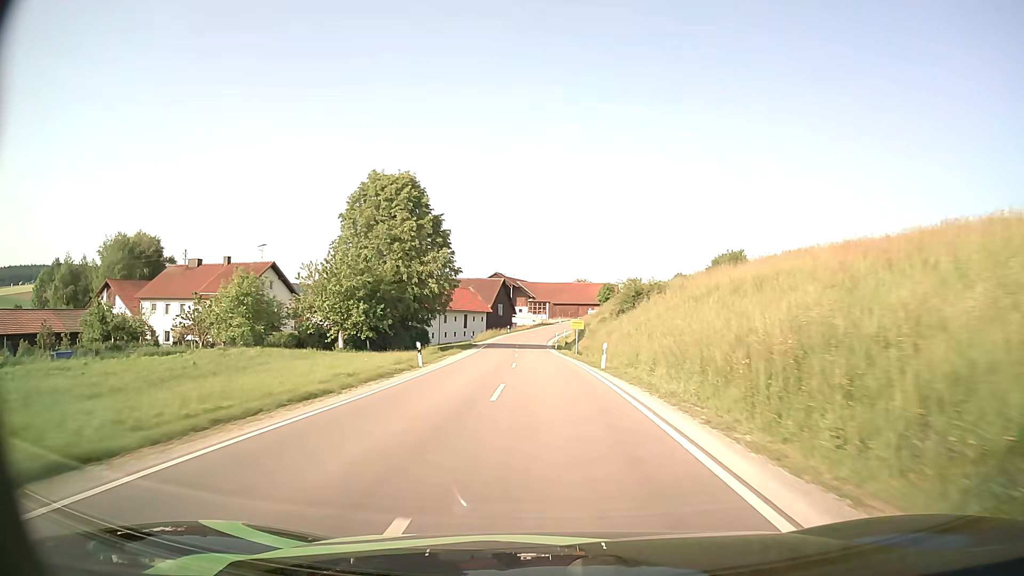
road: secondary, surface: asphalt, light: Day
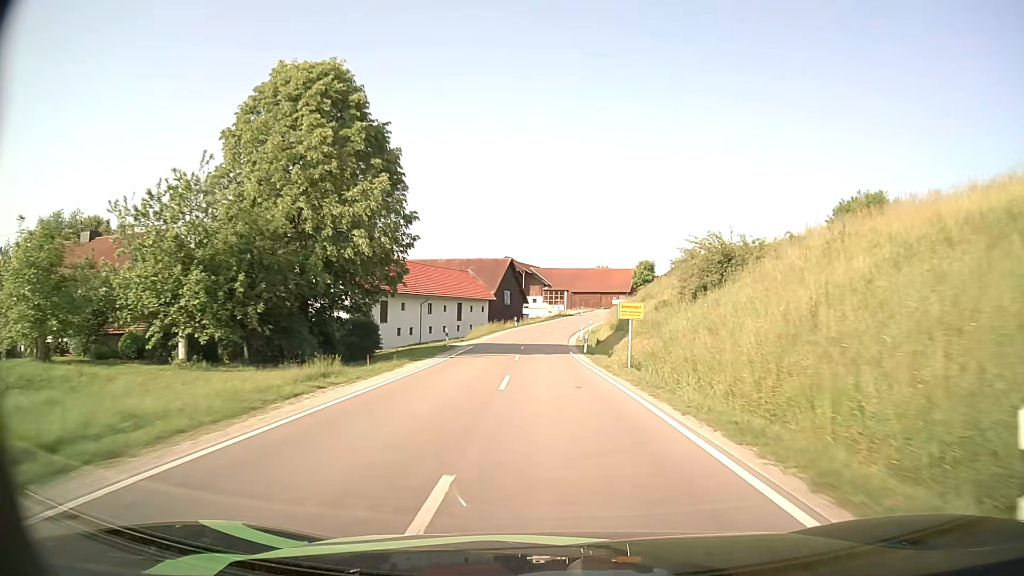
(-0.4, +22.8) m; -2°
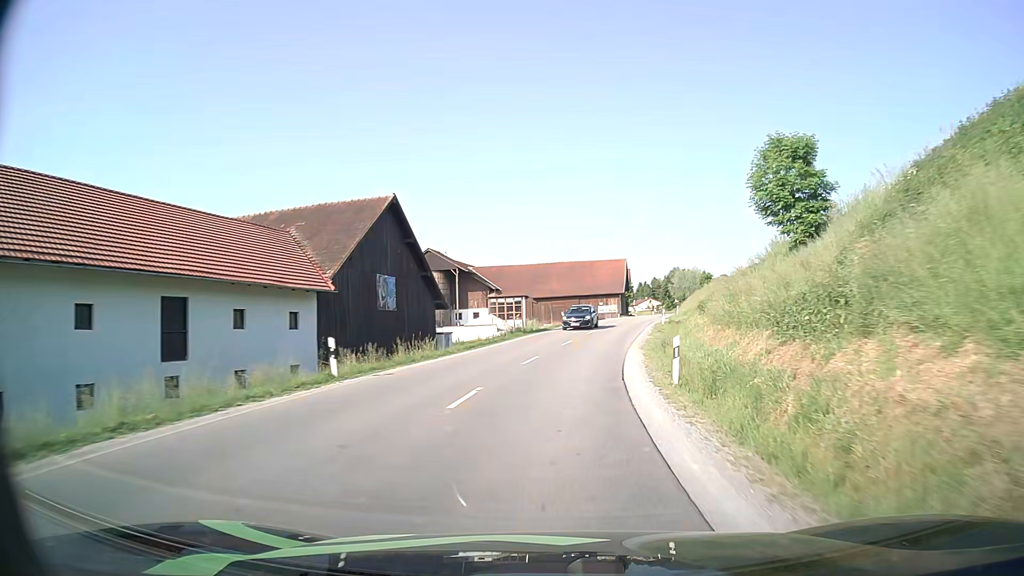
(+0.4, +52.8) m; +3°
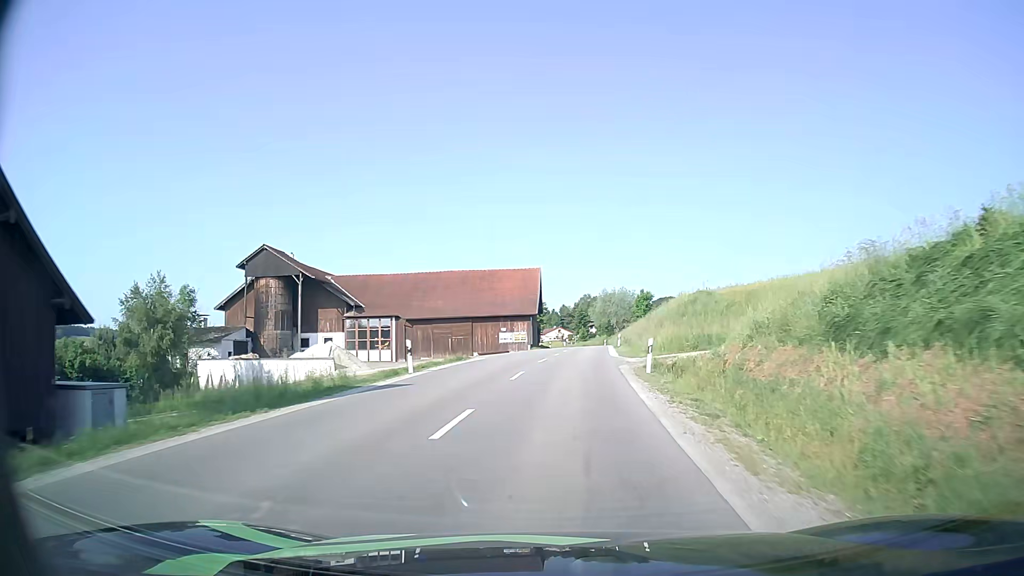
(+2.2, +28.8) m; +8°
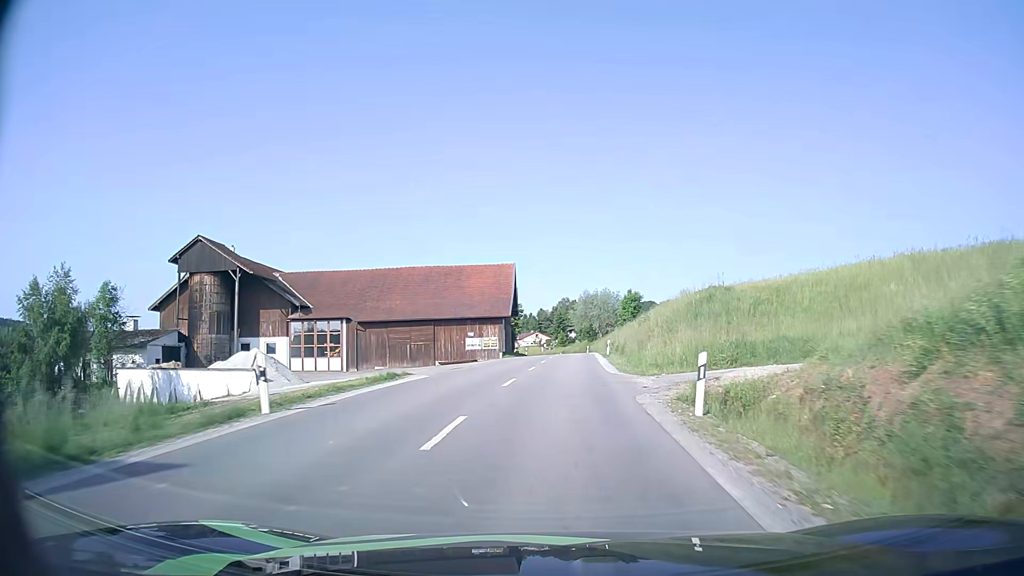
(+0.2, +9.6) m; +2°
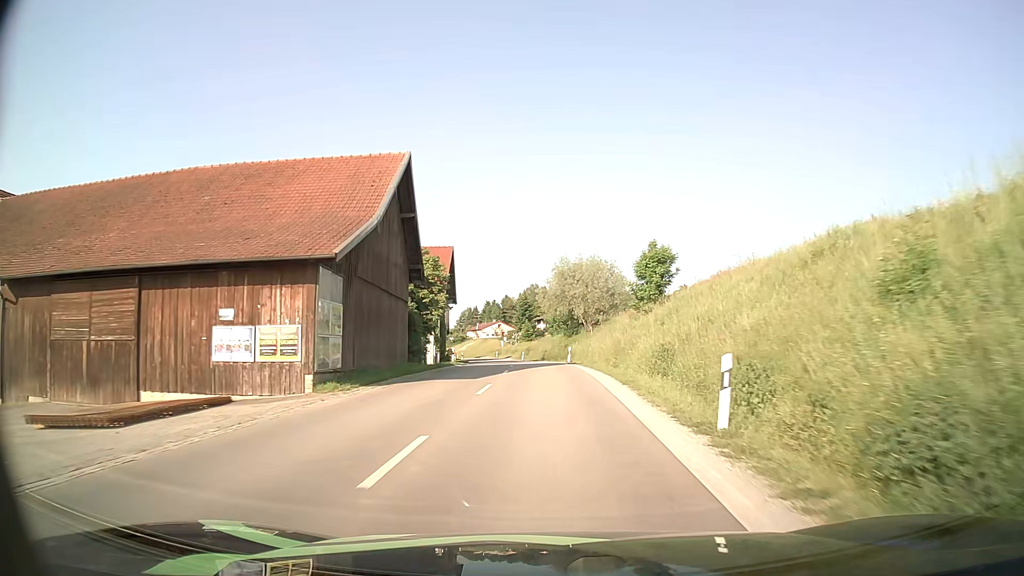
(+1.5, +38.0) m; +3°
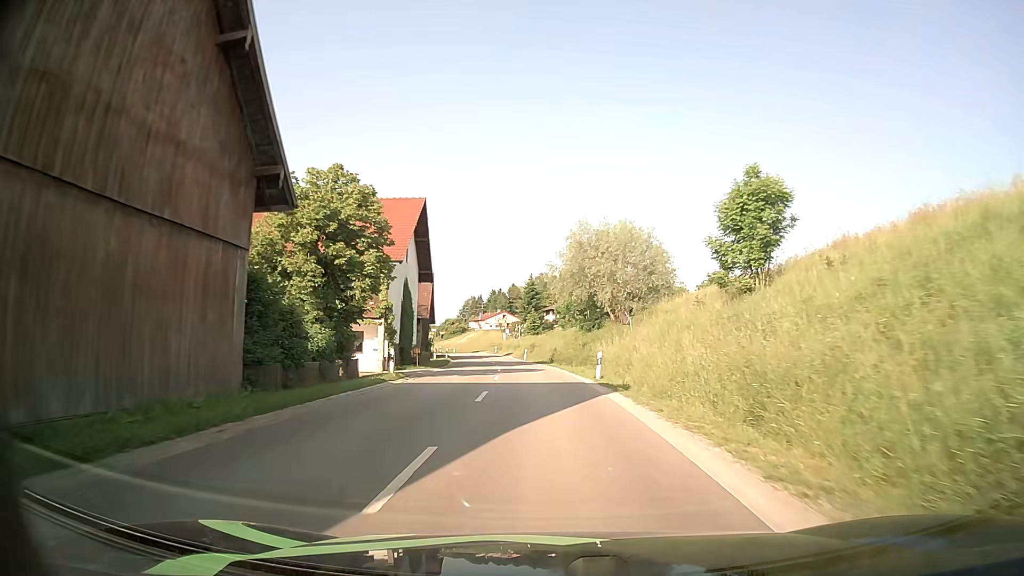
(-0.2, +18.7) m; 0°
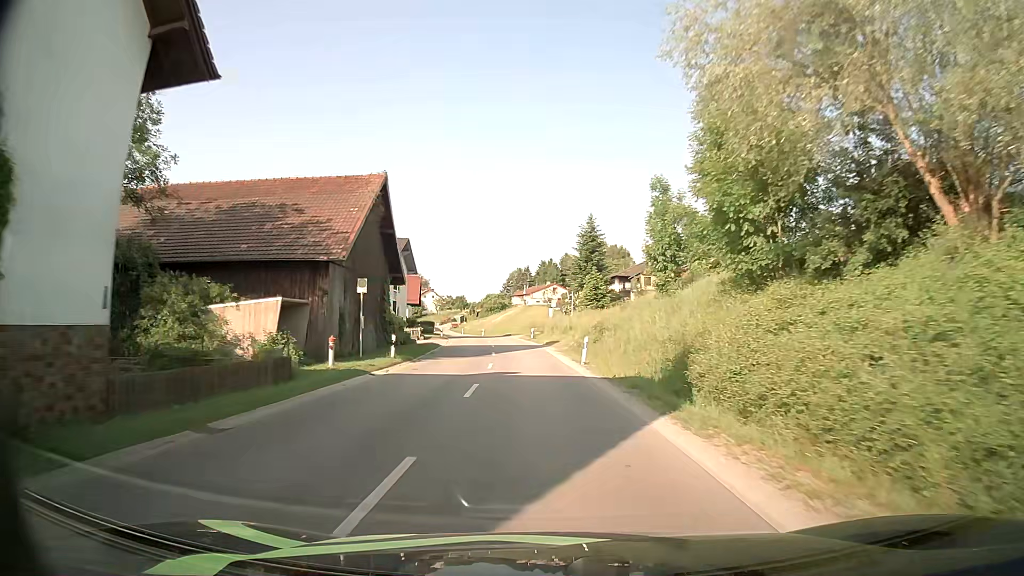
(-1.4, +37.5) m; -5°
(0, +10) (-1, +20) (-1, +30) (-2, +40) (-3, +50) (-4, +60) (-6, +70) (-8, +80) (-9, +89) (-11, +99) m
